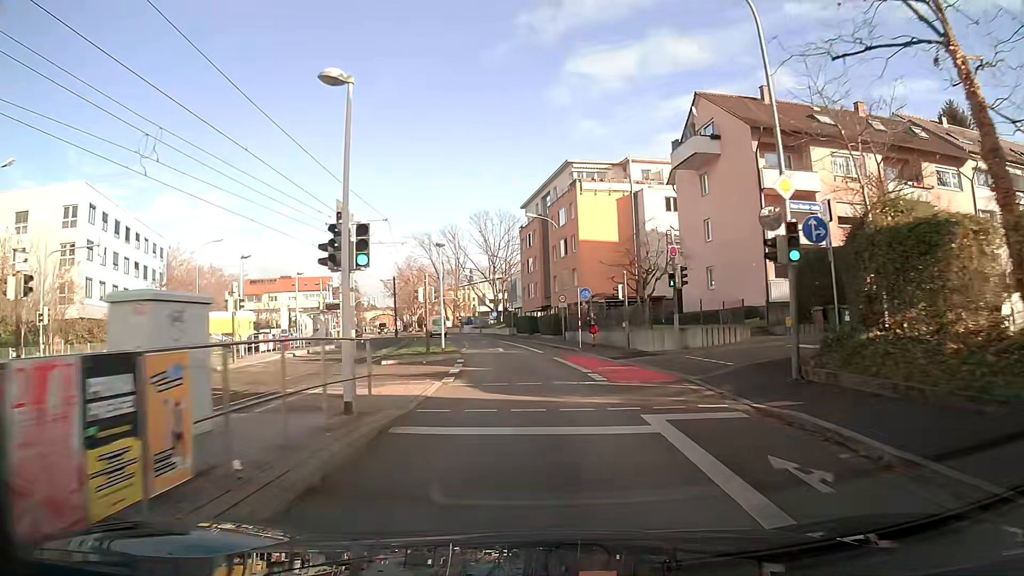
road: secondary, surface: asphalt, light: Day
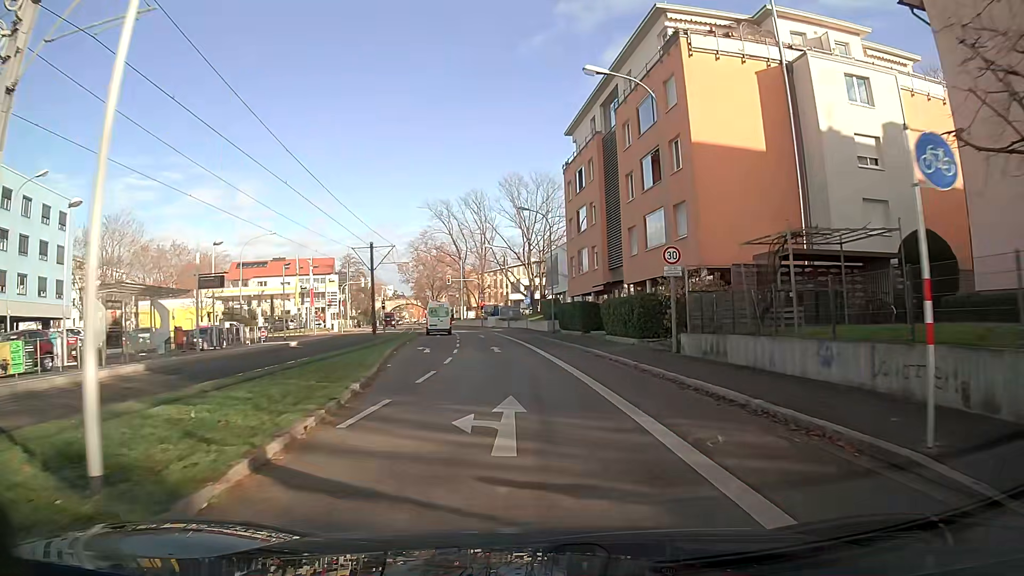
(-0.8, +28.1) m; -3°
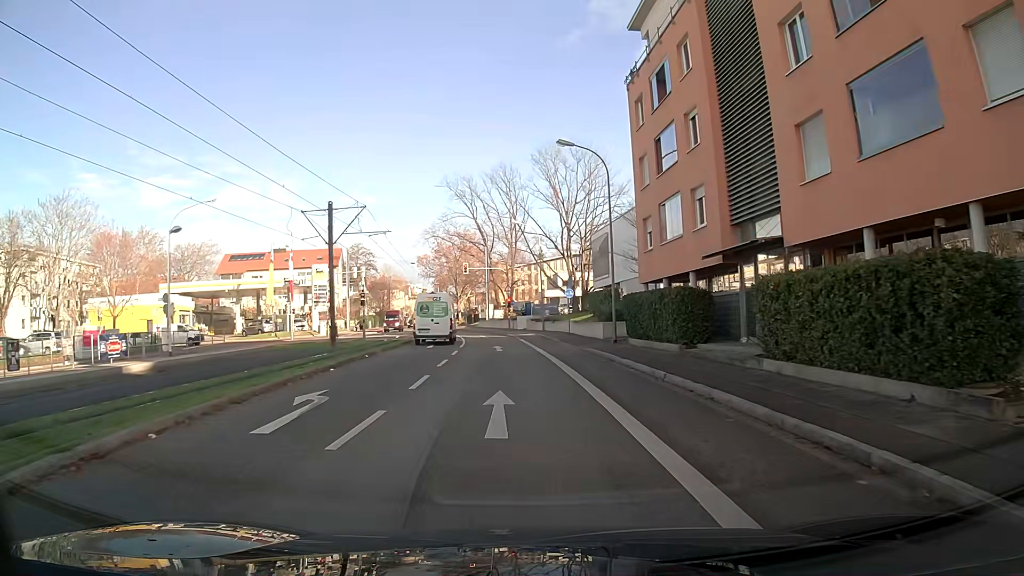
(-0.4, +18.9) m; -3°
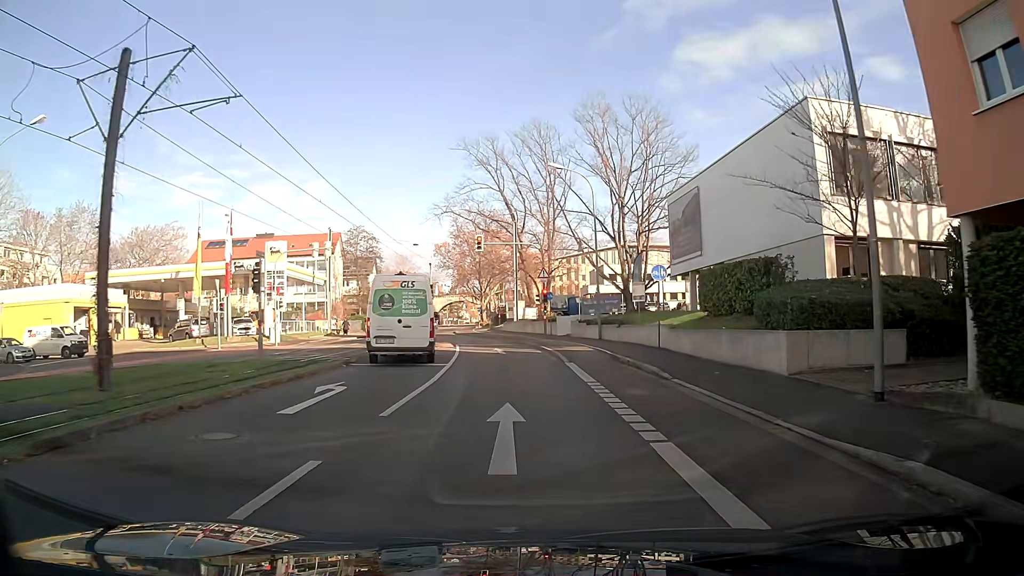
(-0.6, +21.6) m; -3°
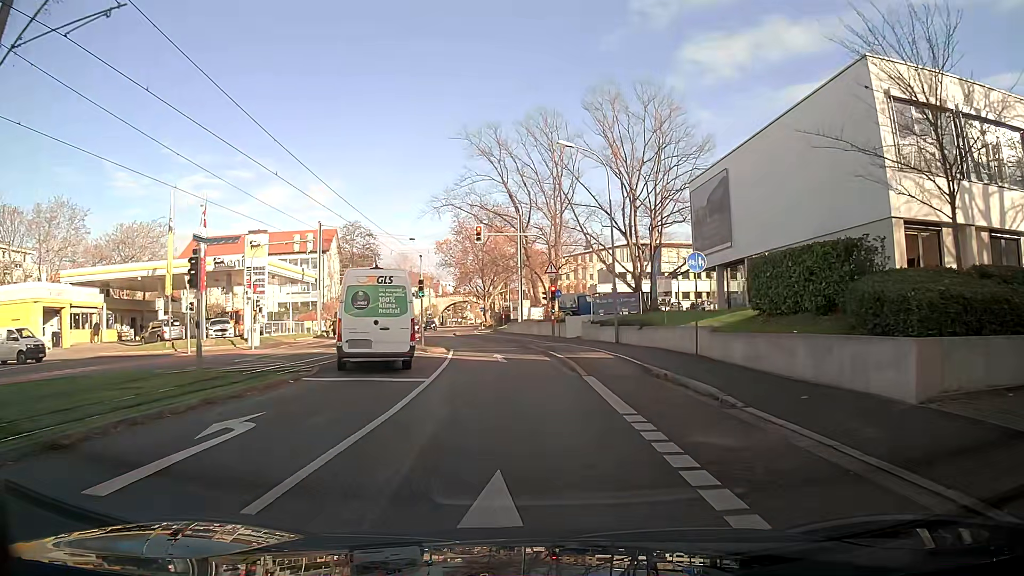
(0.0, +4.7) m; 0°
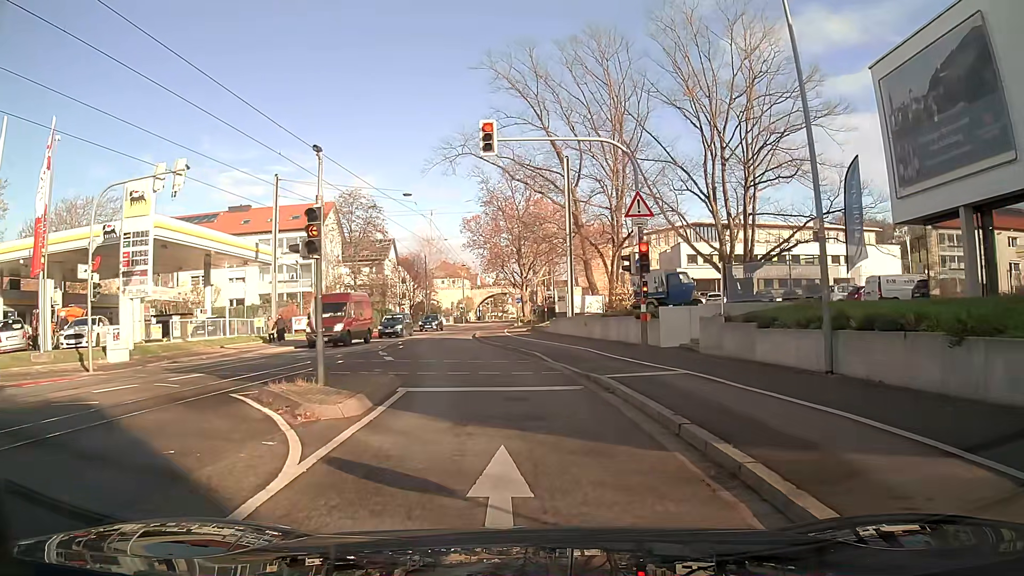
(-0.7, +19.1) m; -5°
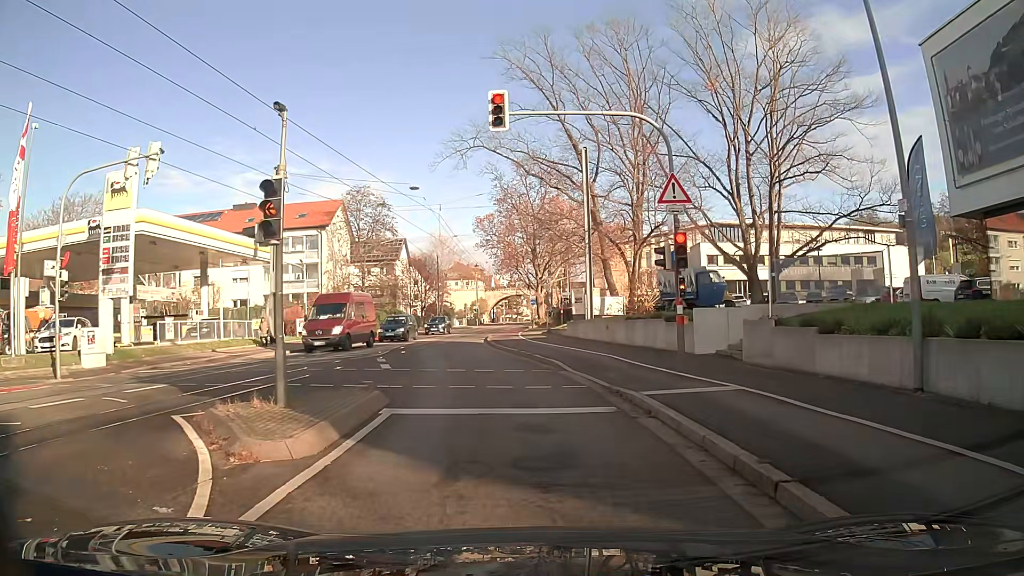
(0.0, +2.5) m; -1°
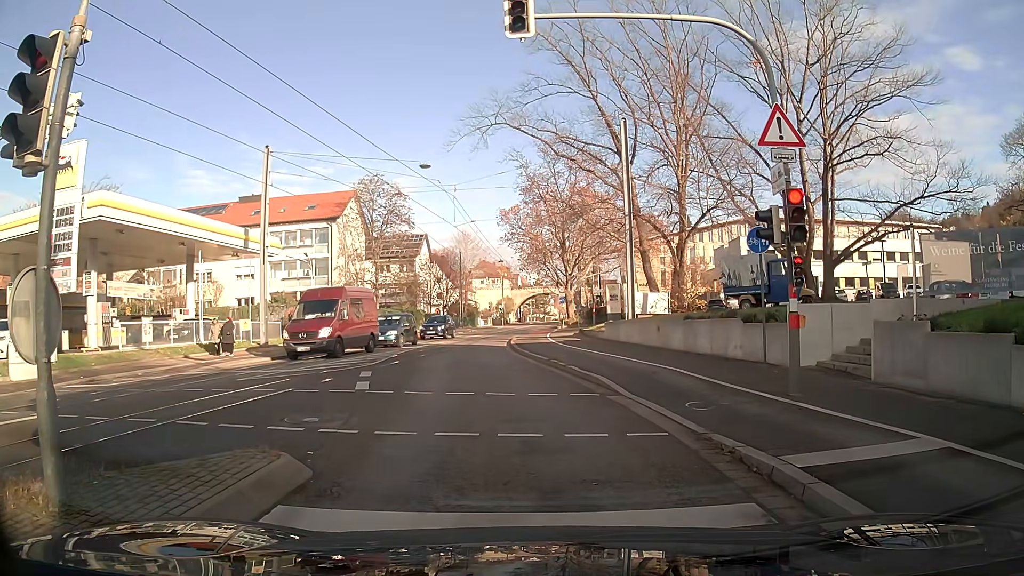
(-0.1, +5.1) m; -1°
